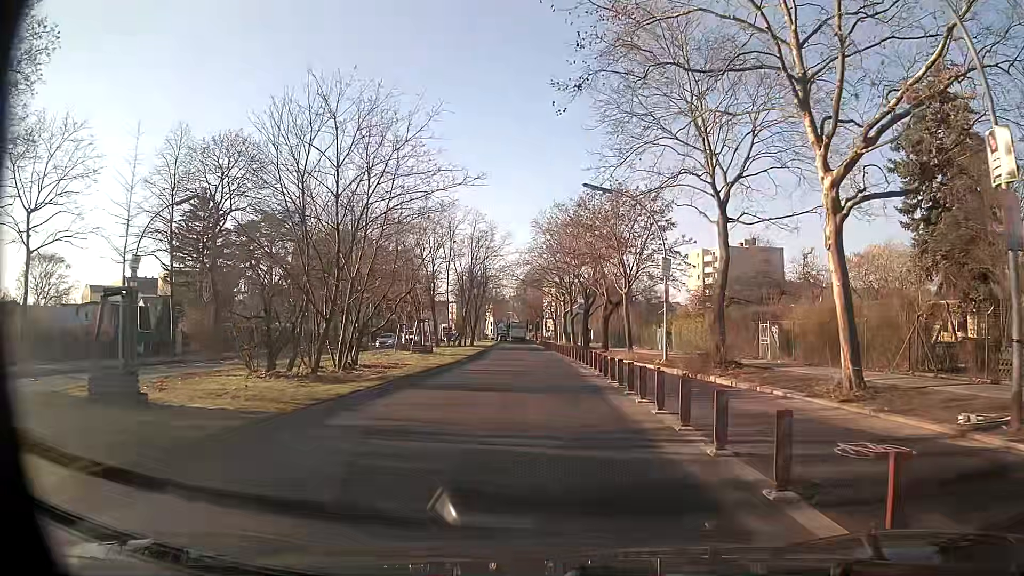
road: secondary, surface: asphalt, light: Day
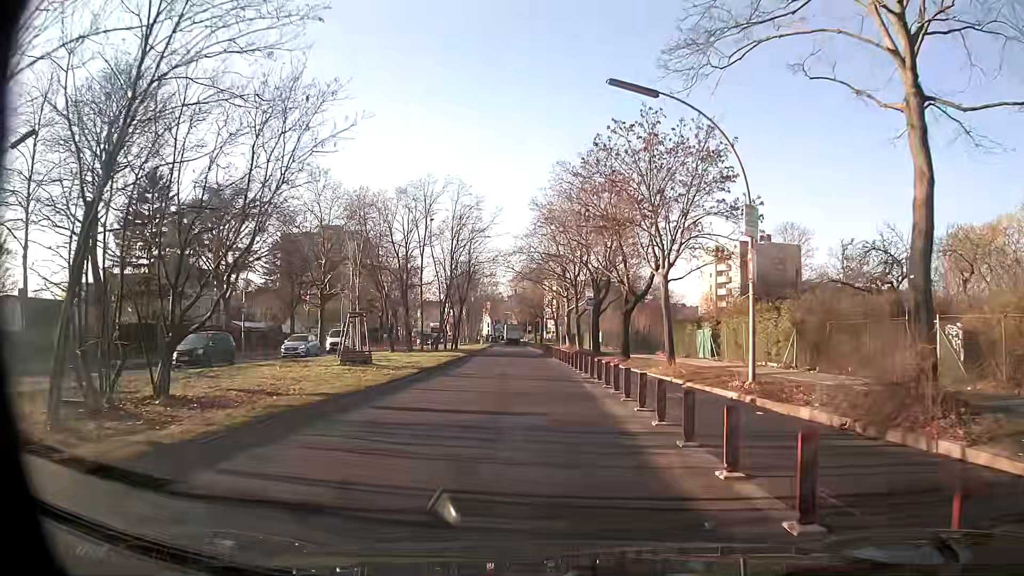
(-0.1, +13.0) m; -1°
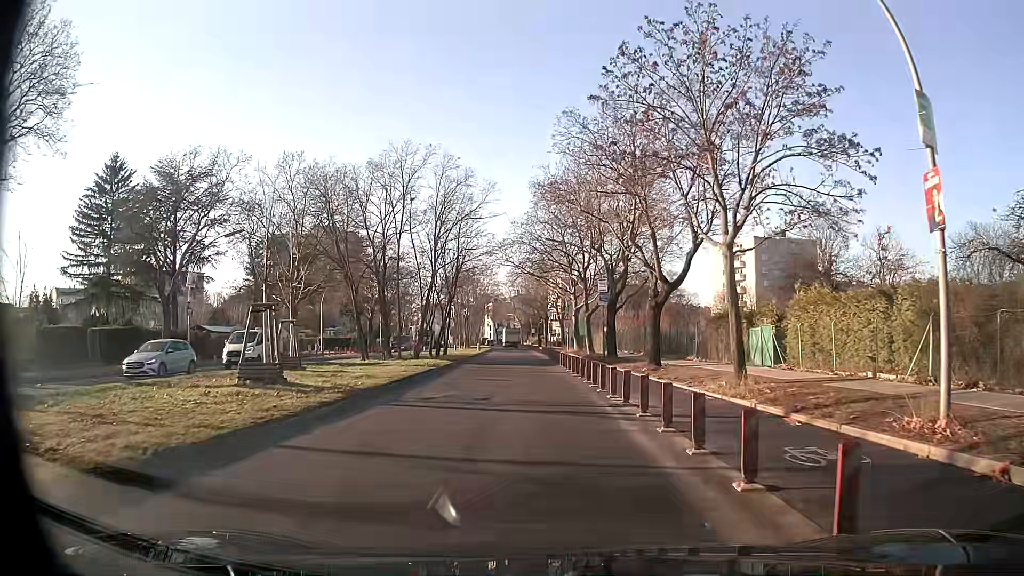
(0.0, +8.8) m; 0°
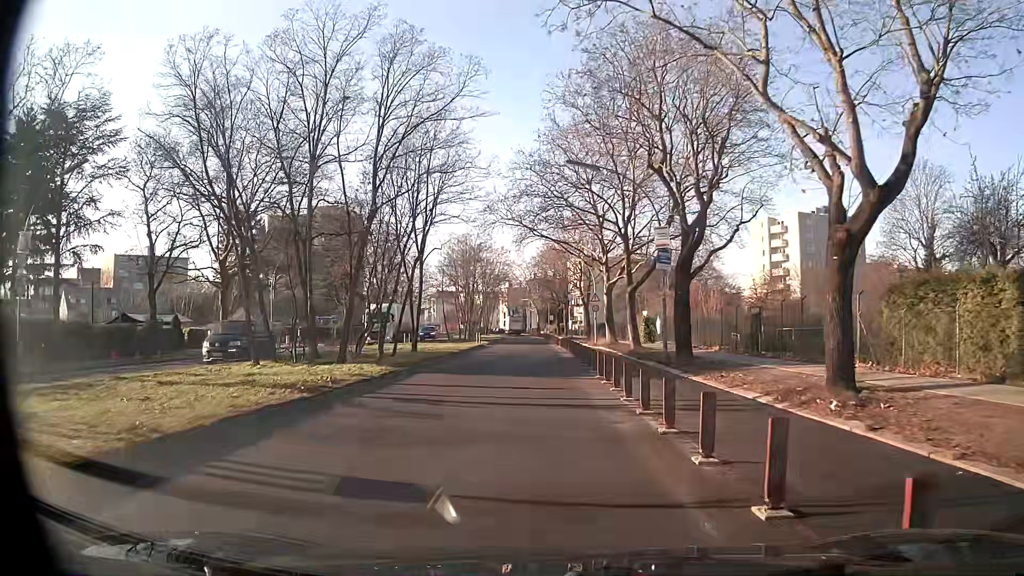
(-0.3, +17.3) m; -2°
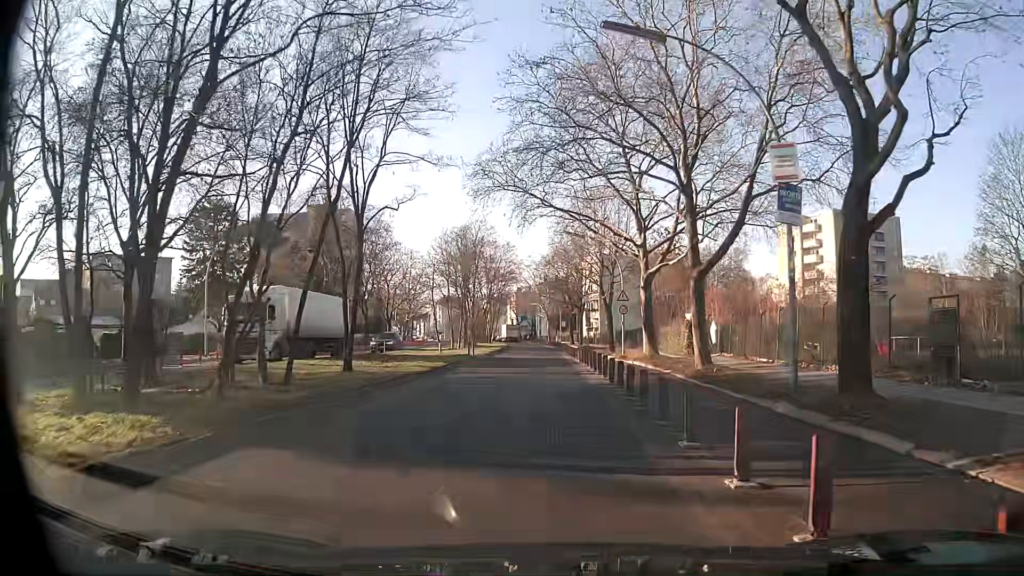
(-0.2, +12.8) m; -1°
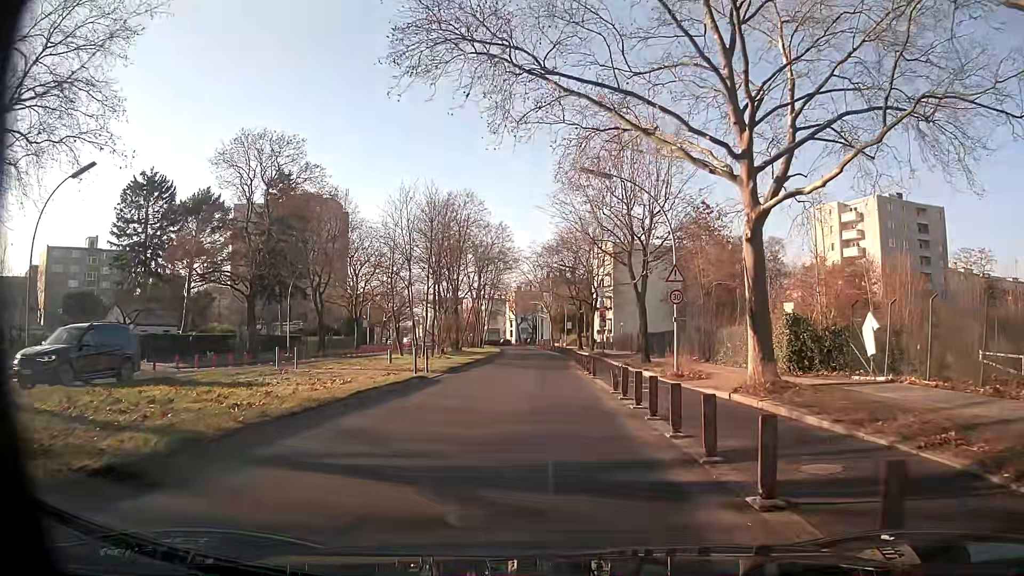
(-0.1, +17.2) m; 0°
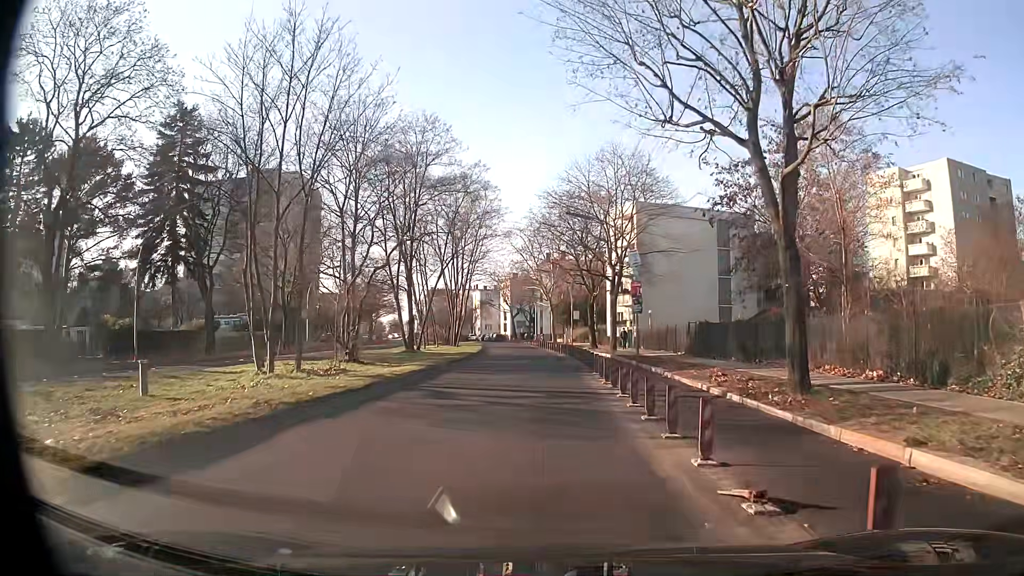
(-0.2, +22.3) m; +1°
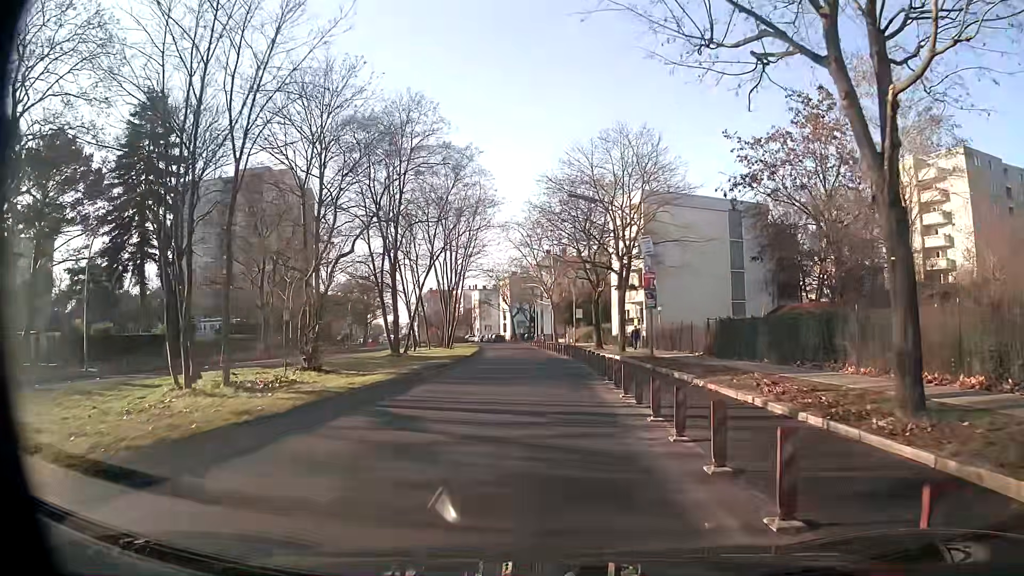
(-0.1, +4.6) m; -1°
